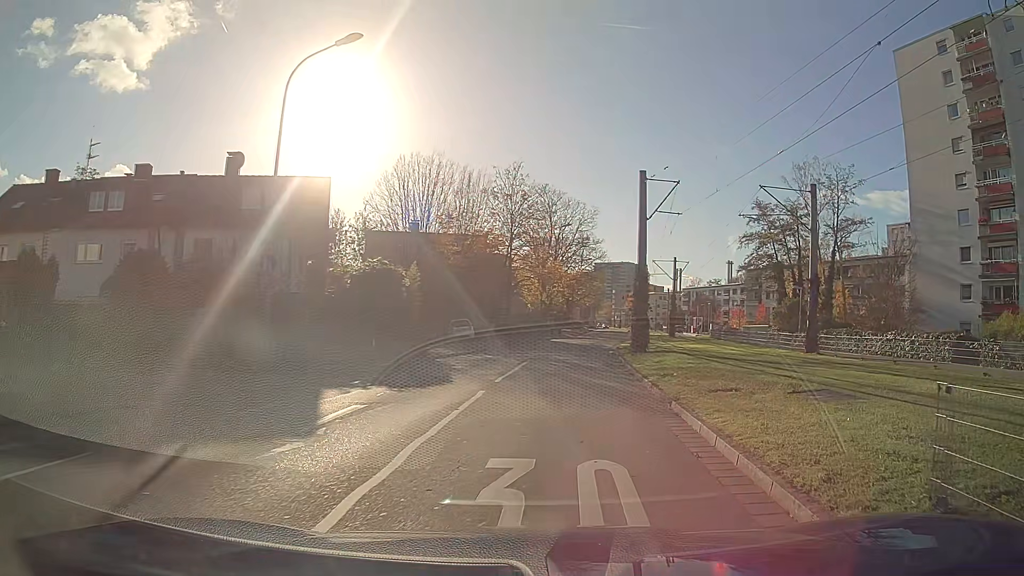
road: residential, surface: asphalt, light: Day
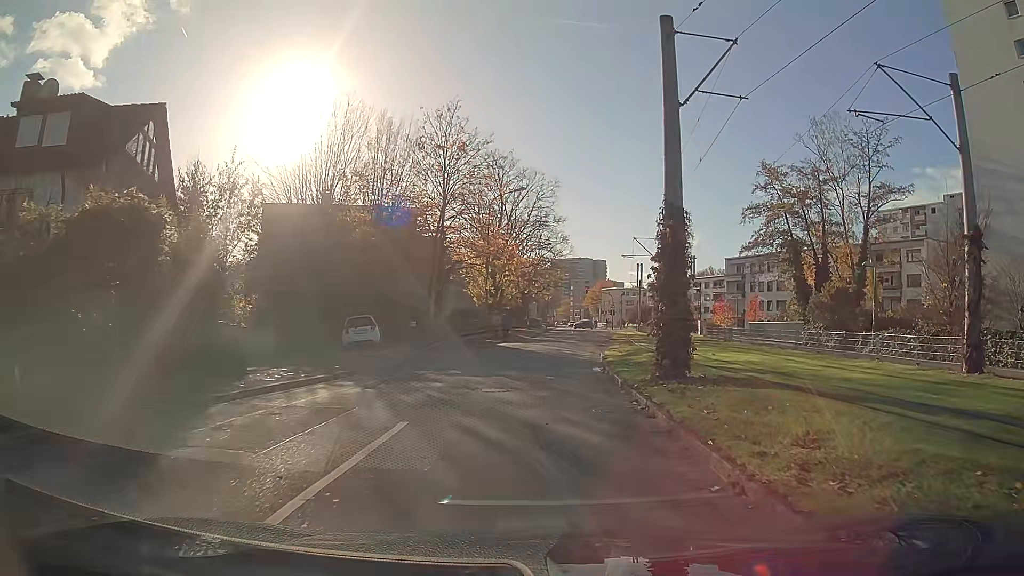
(+0.6, +14.5) m; +3°
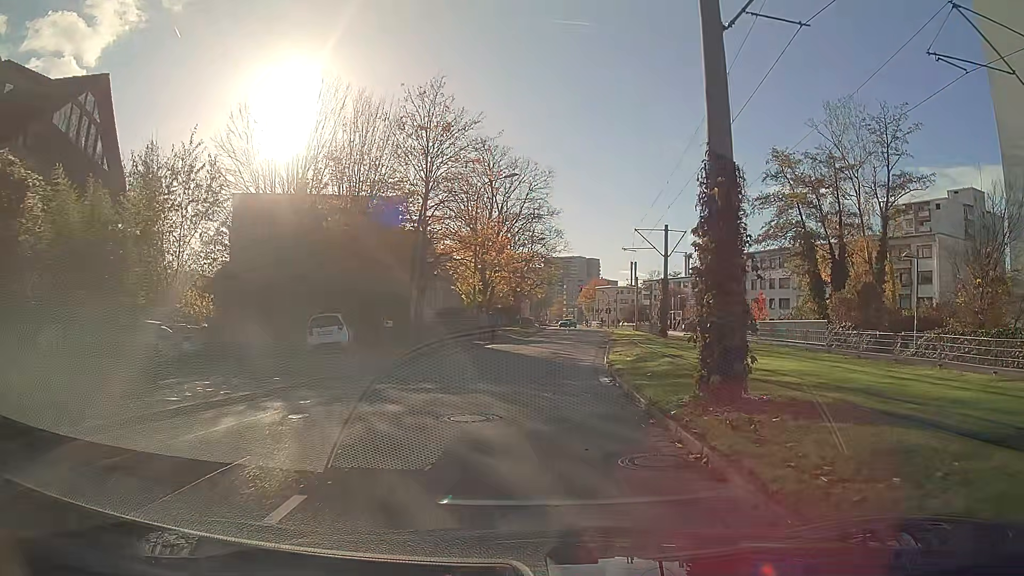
(0.0, +3.8) m; +1°
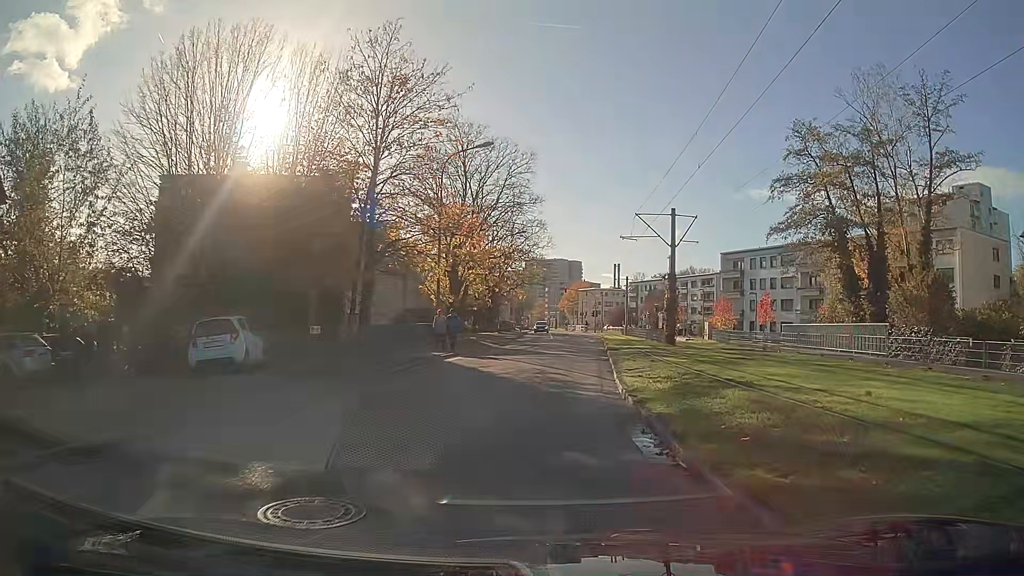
(+0.1, +7.6) m; +1°
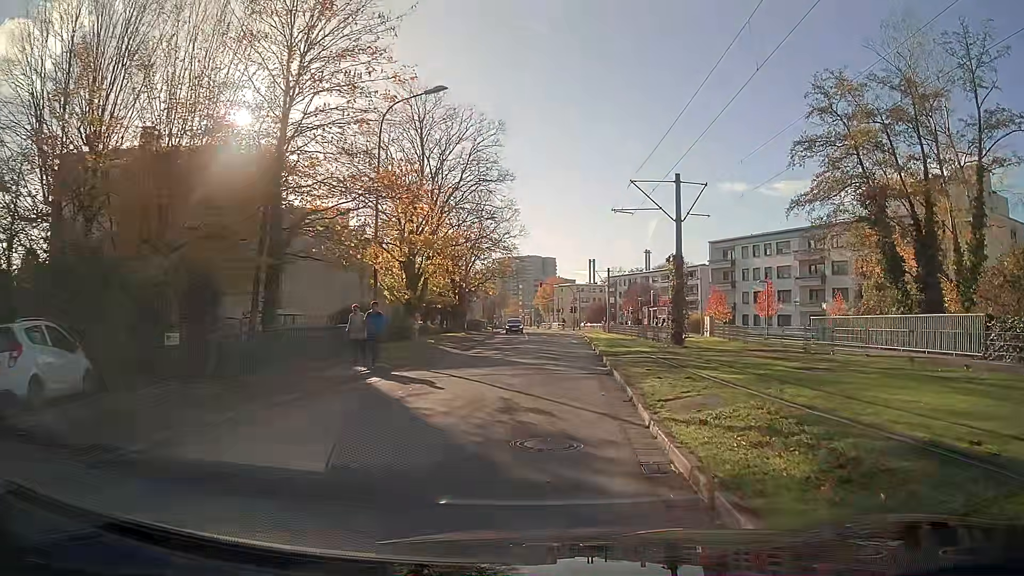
(+0.2, +7.5) m; +3°
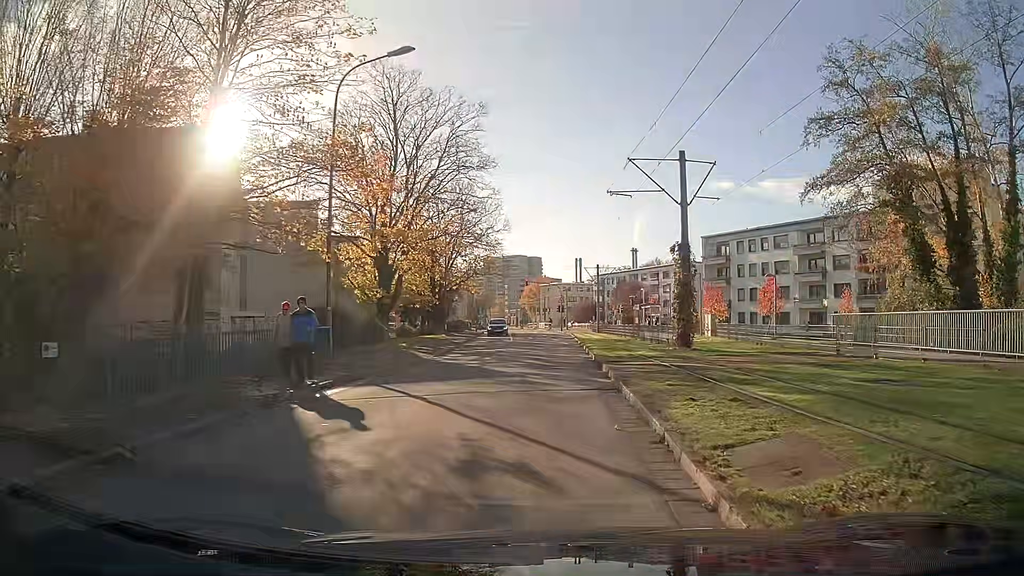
(0.0, +3.7) m; +1°
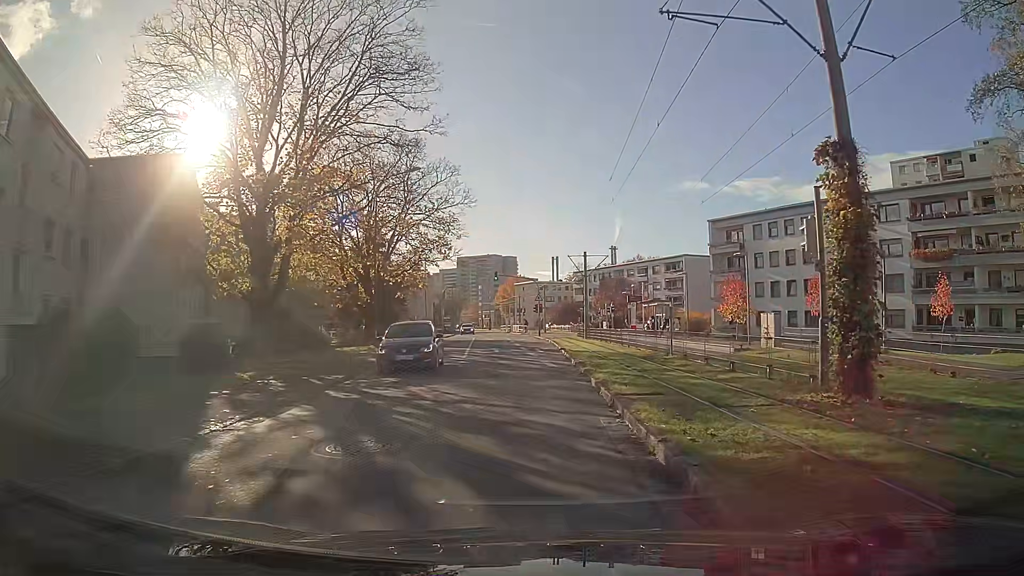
(+0.3, +14.8) m; +2°
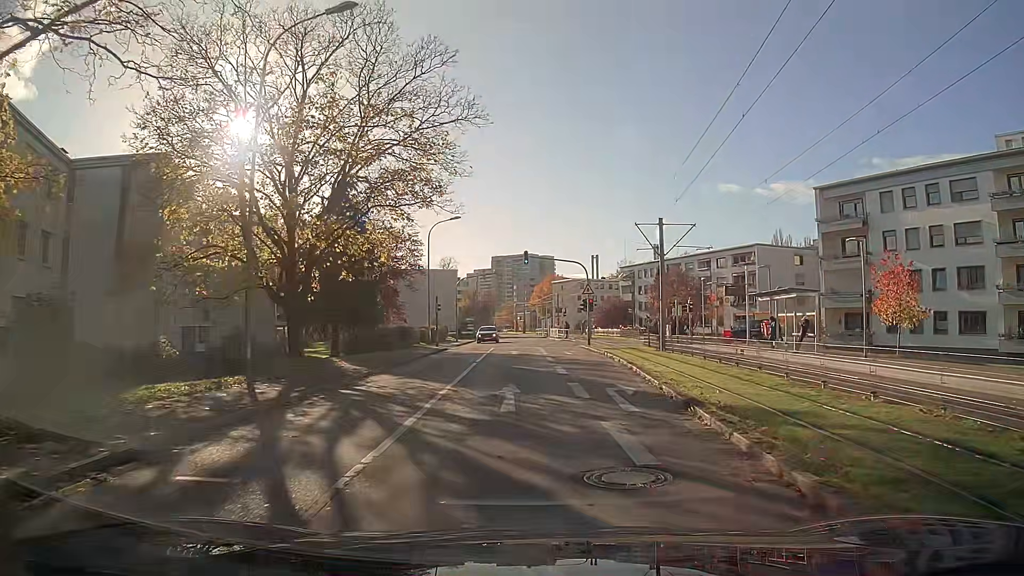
(-0.6, +19.4) m; -4°
